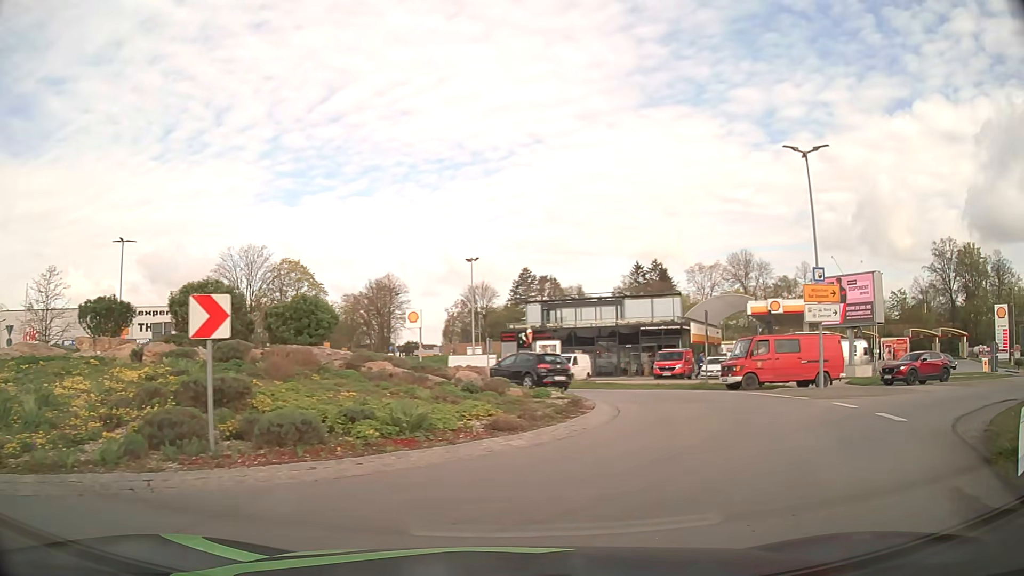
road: secondary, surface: asphalt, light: Day
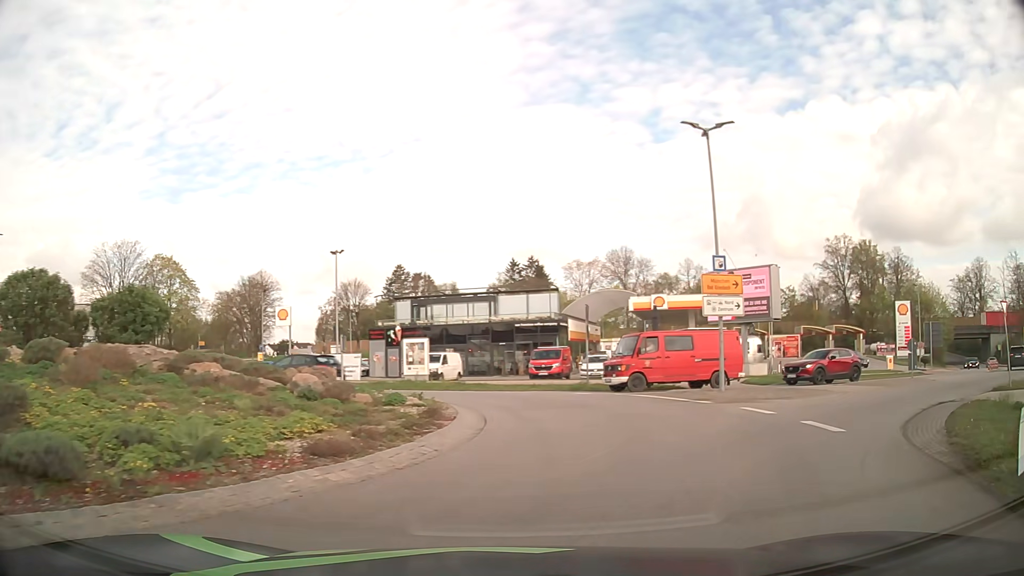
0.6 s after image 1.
(+0.2, +2.7) m; +10°
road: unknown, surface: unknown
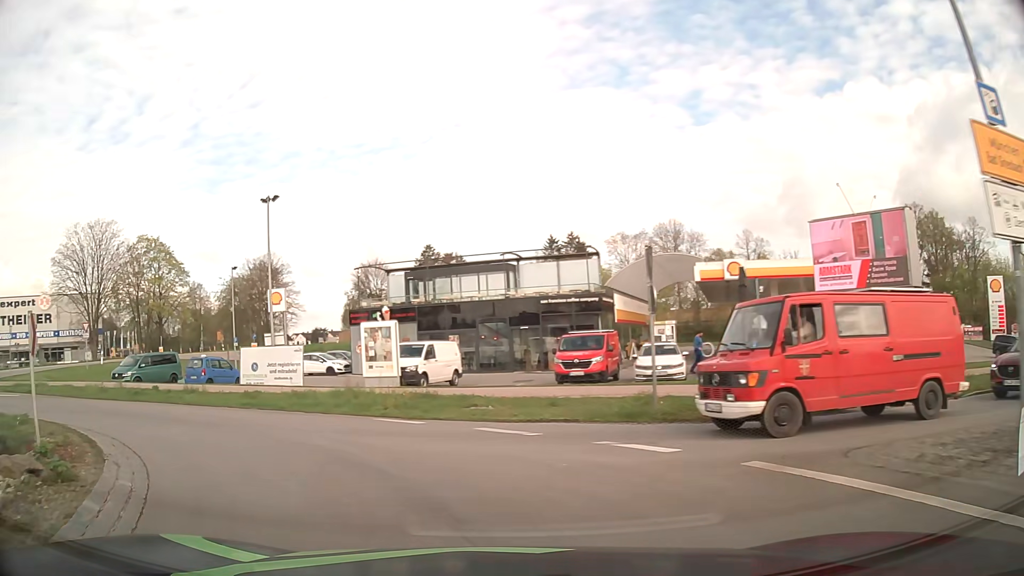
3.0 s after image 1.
(+1.4, +14.0) m; -4°
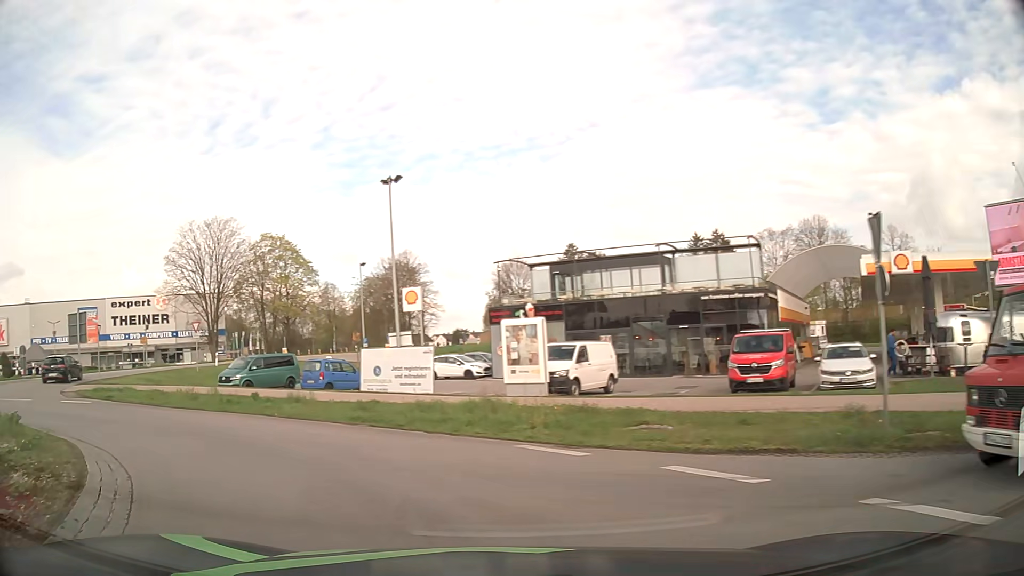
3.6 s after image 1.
(-0.4, +3.8) m; -12°
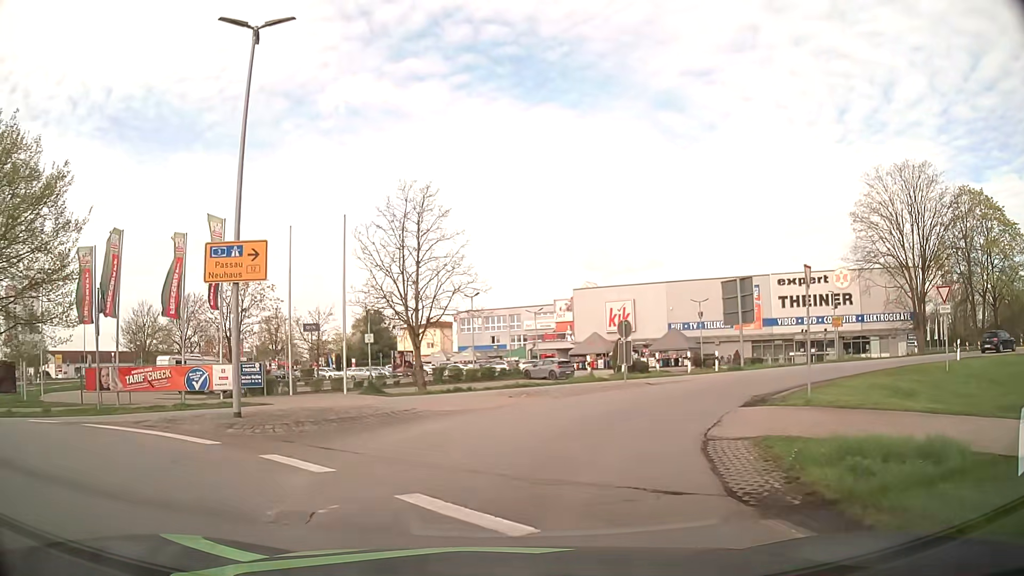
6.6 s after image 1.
(-11.2, +16.4) m; -57°
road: secondary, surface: asphalt
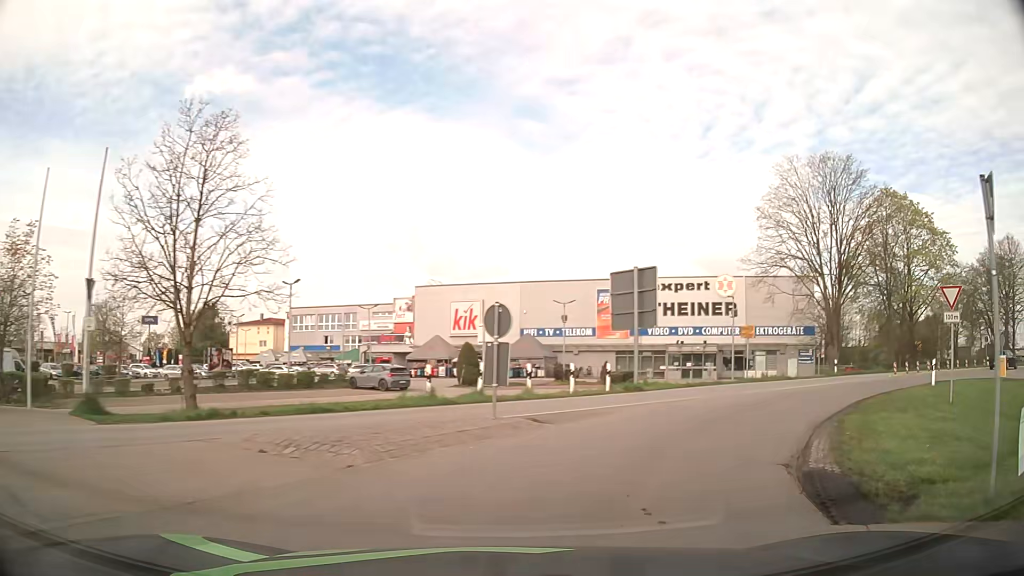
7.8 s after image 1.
(+0.8, +9.6) m; +13°
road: primary_link
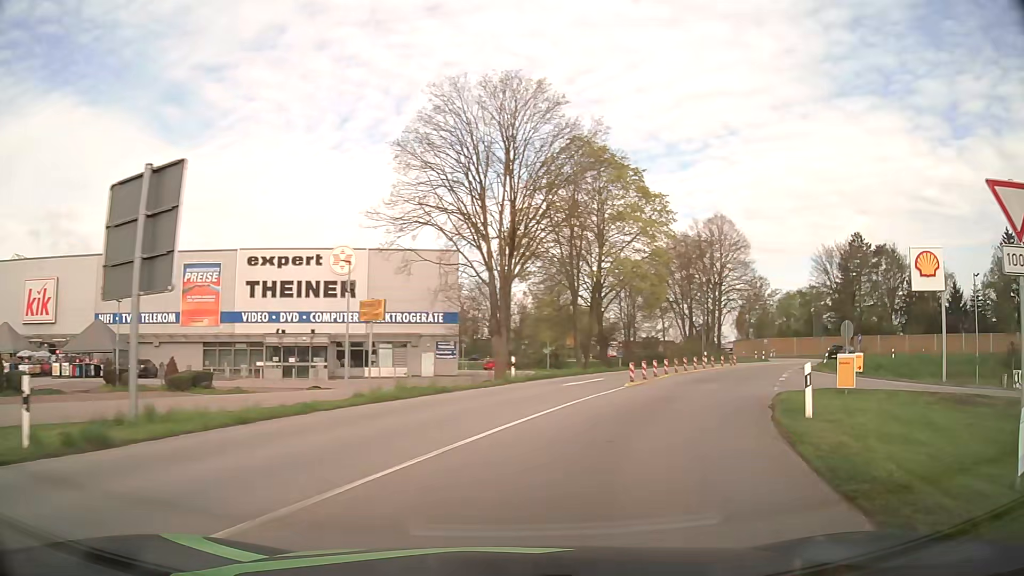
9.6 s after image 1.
(+4.8, +14.8) m; +33°
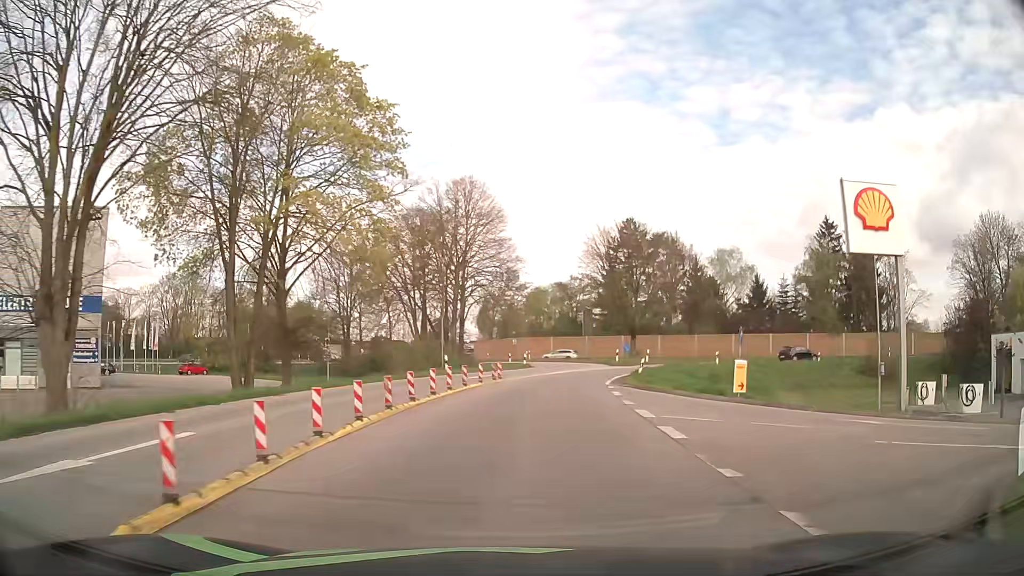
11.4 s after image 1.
(+4.2, +17.6) m; +23°
(0, +10) (+1, +20) (+3, +30) (+6, +39) (+12, +47) (+20, +54) (+29, +57) (+39, +59) (+49, +58) (+58, +55) m
